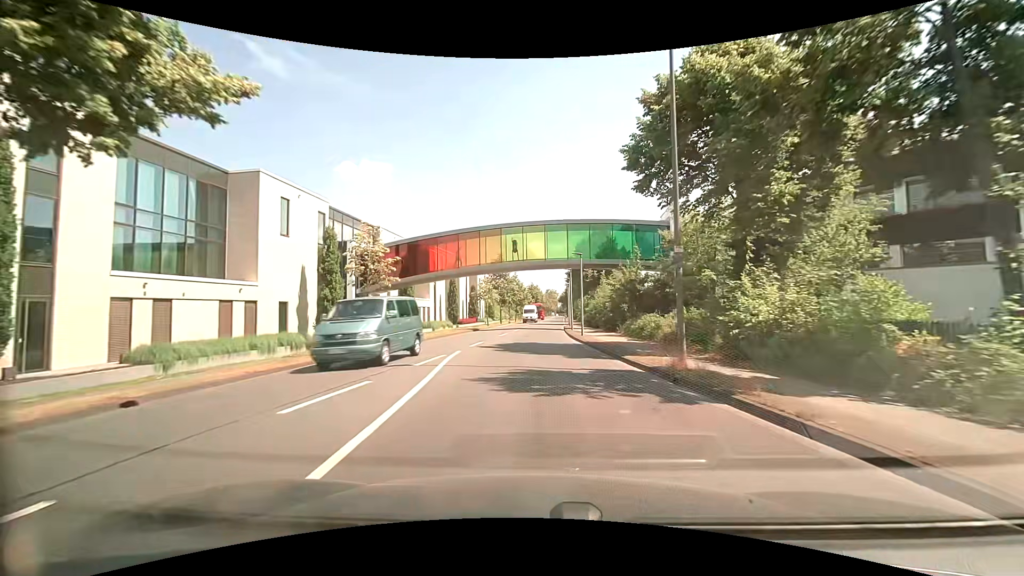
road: secondary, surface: asphalt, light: Day
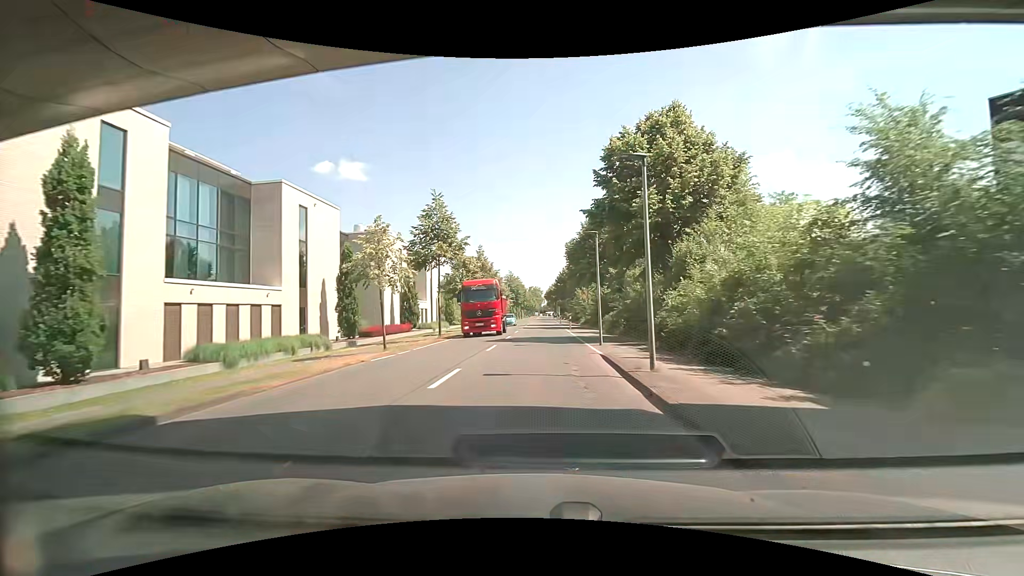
(+0.4, +38.0) m; +2°
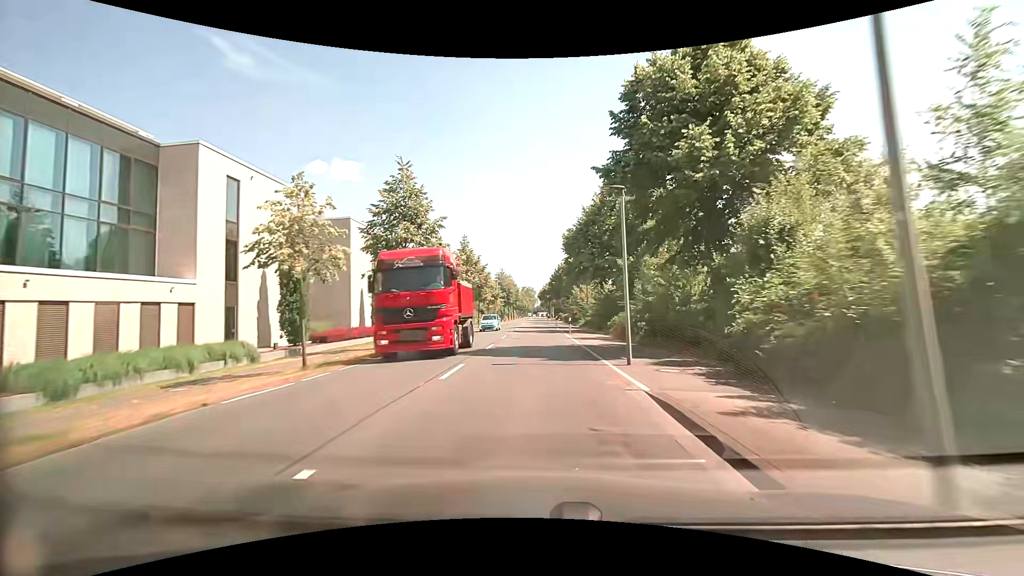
(+0.1, +7.6) m; +1°
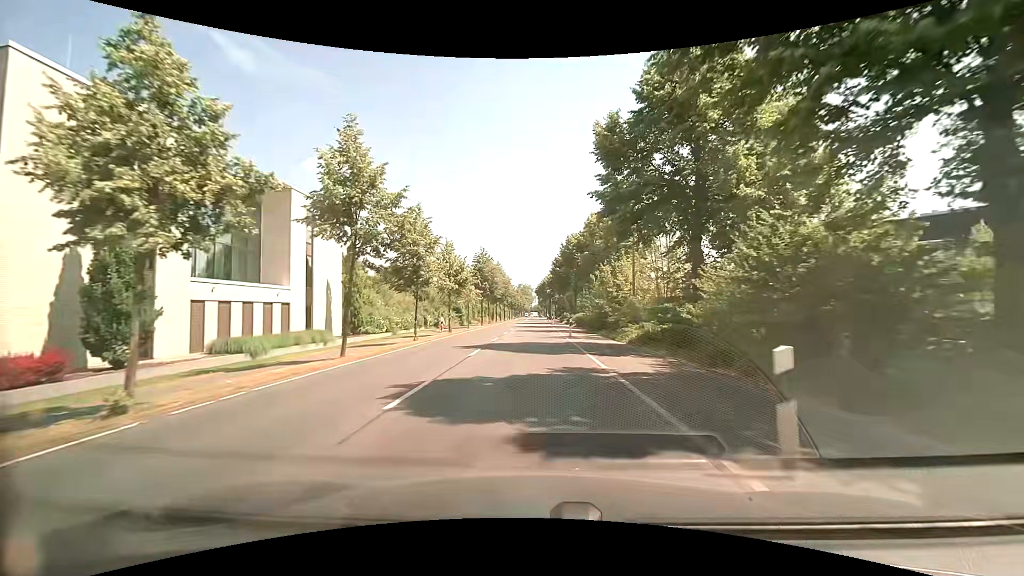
(+0.1, +30.4) m; 0°
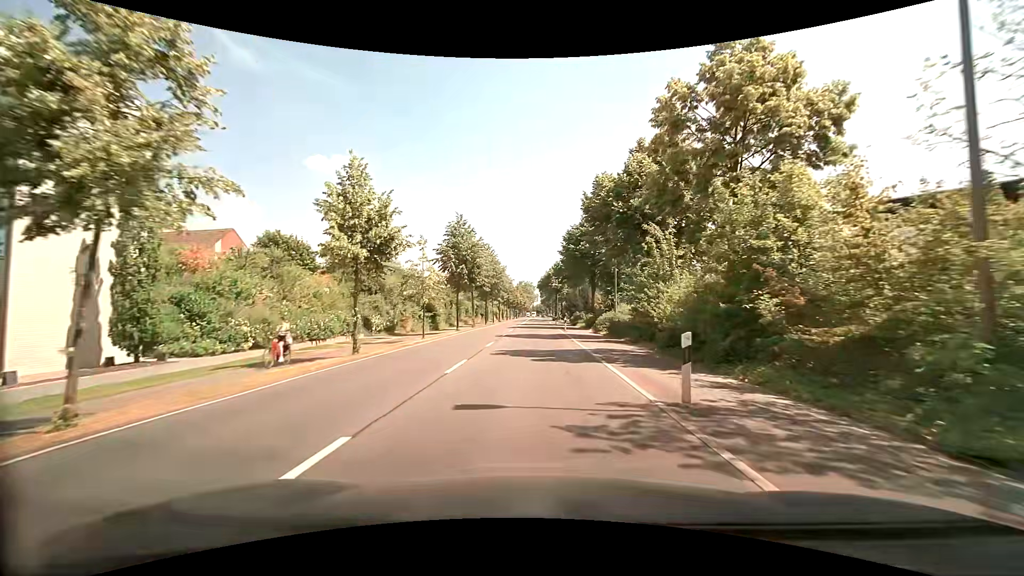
(0.0, +22.8) m; +1°
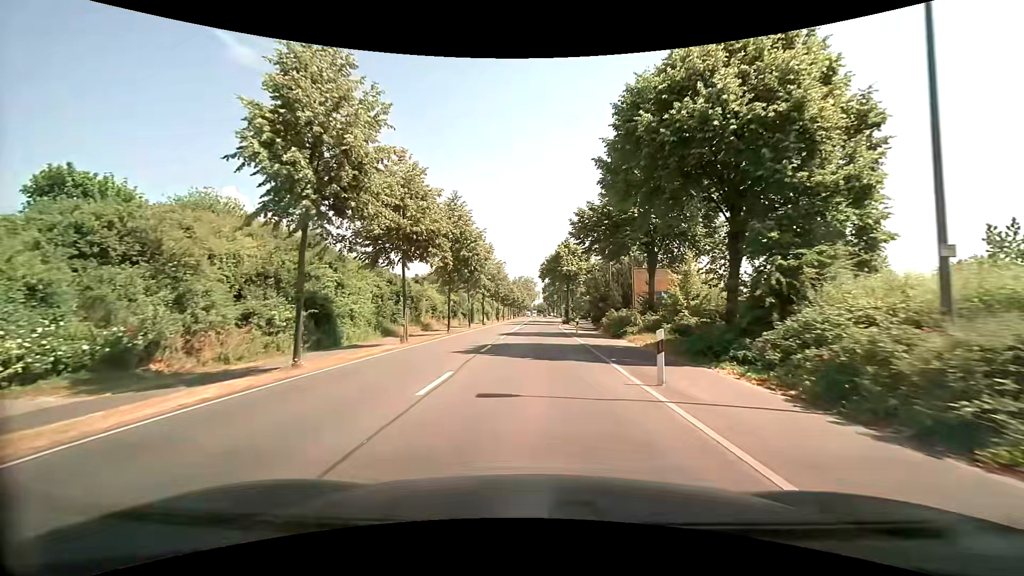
(-0.3, +30.4) m; -1°
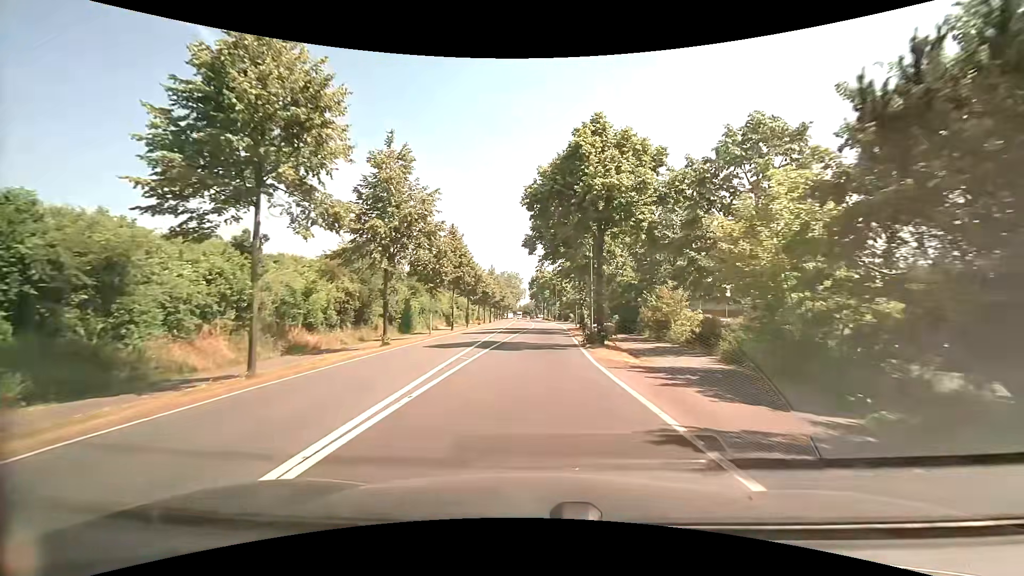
(+0.6, +38.0) m; +1°
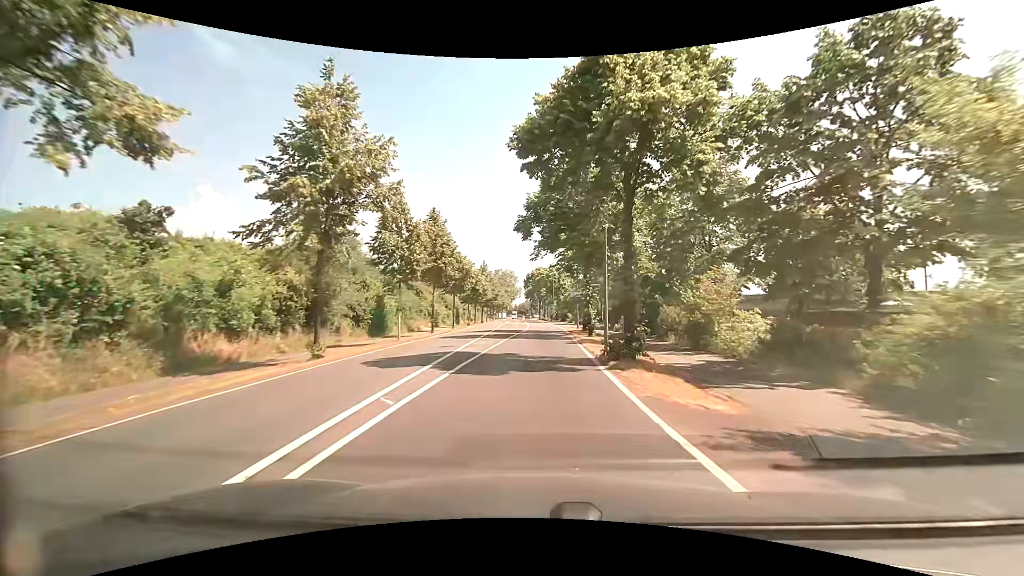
(+0.1, +7.6) m; +2°
(0, +10) (0, +20) (0, +30) (0, +40) (0, +50) (0, +60) (0, +70) (0, +80) (-1, +90) (-1, +100) m
